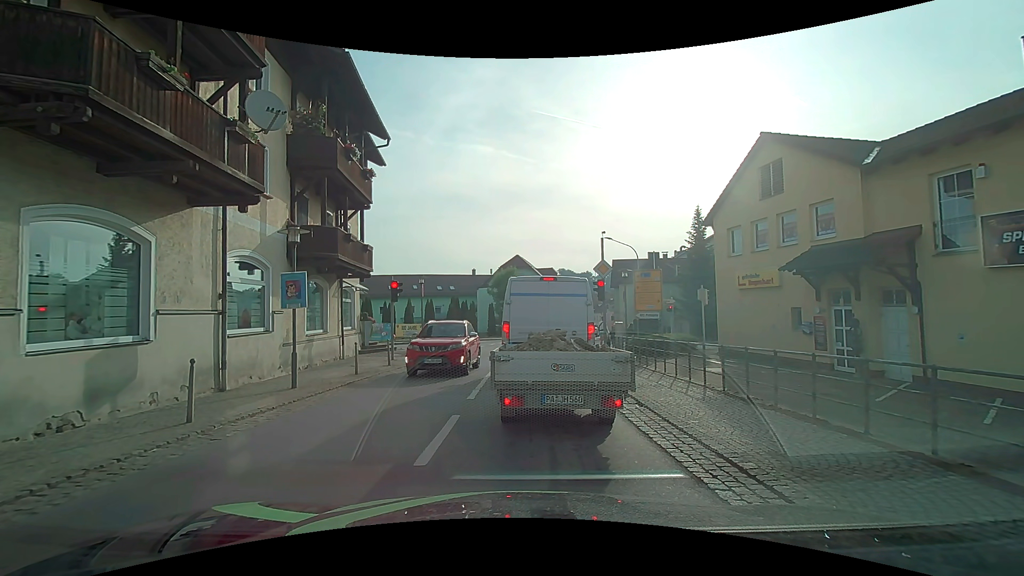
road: secondary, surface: asphalt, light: Day
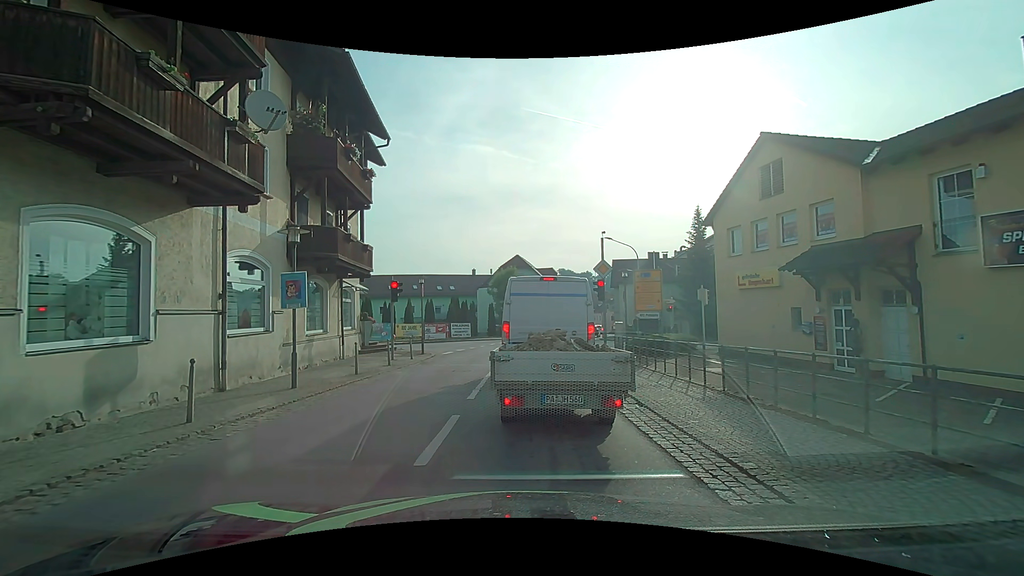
(0.0, 0.0) m; 0°
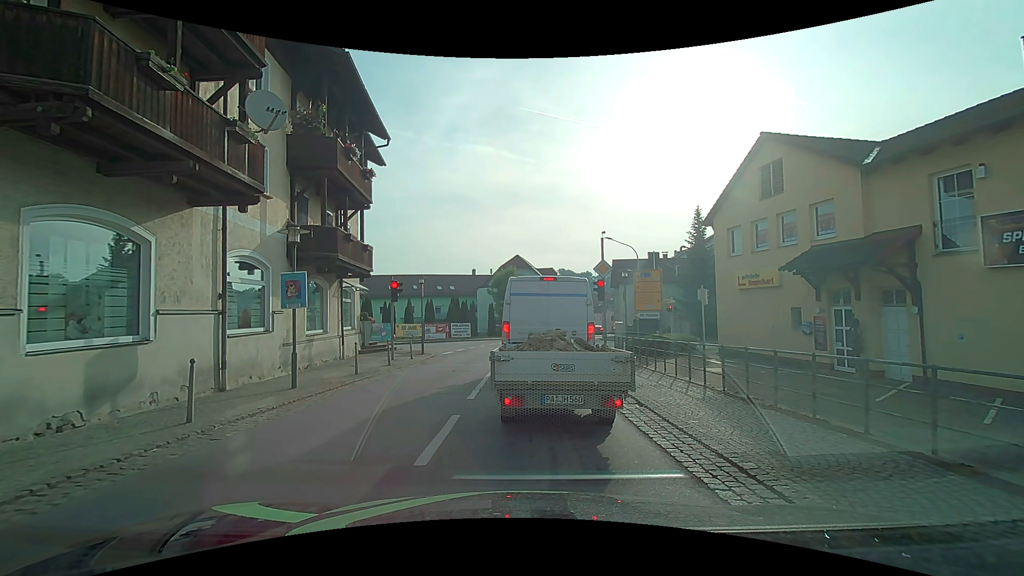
(0.0, 0.0) m; 0°
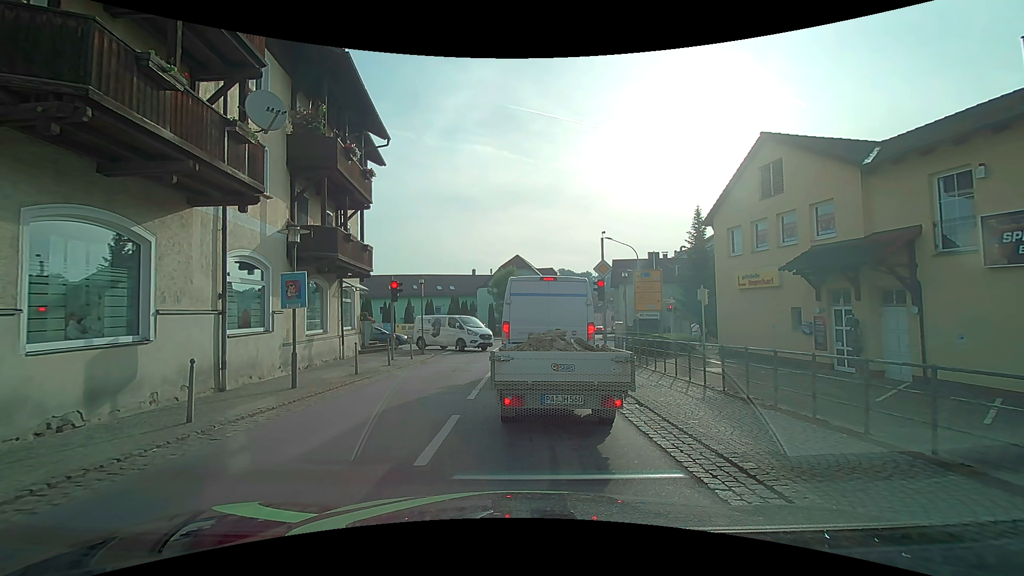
(0.0, 0.0) m; 0°
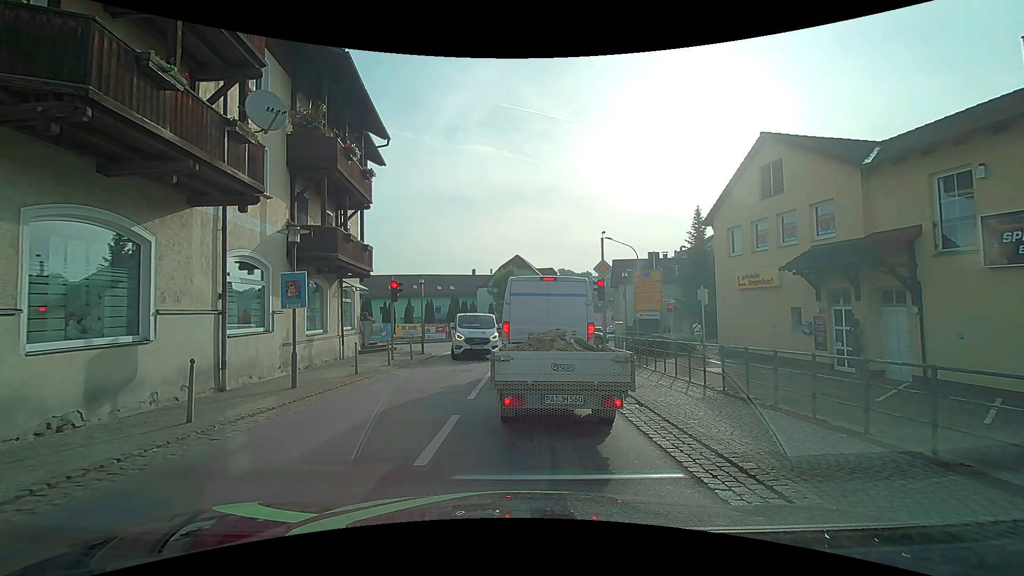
(0.0, 0.0) m; 0°
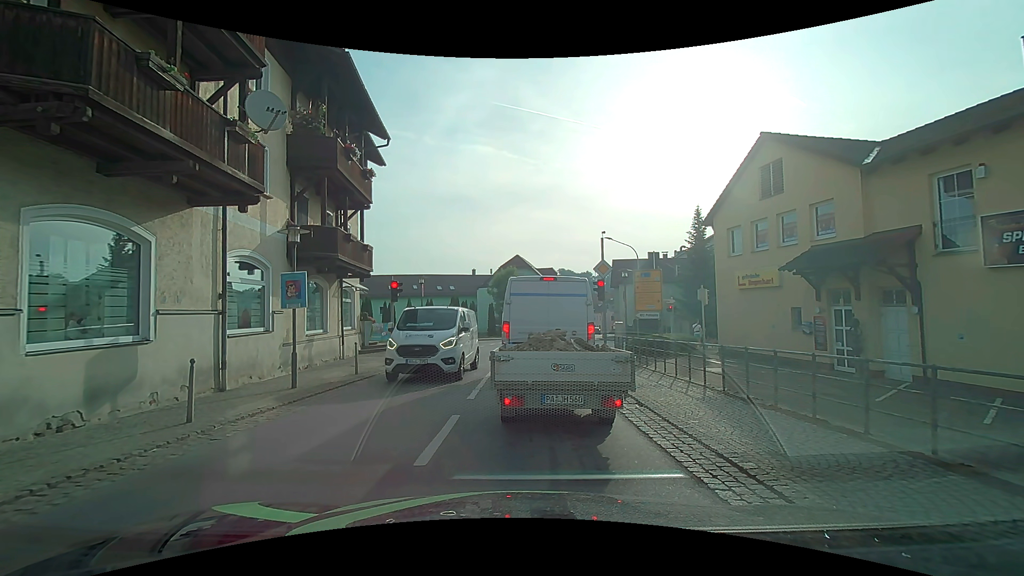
(0.0, 0.0) m; 0°
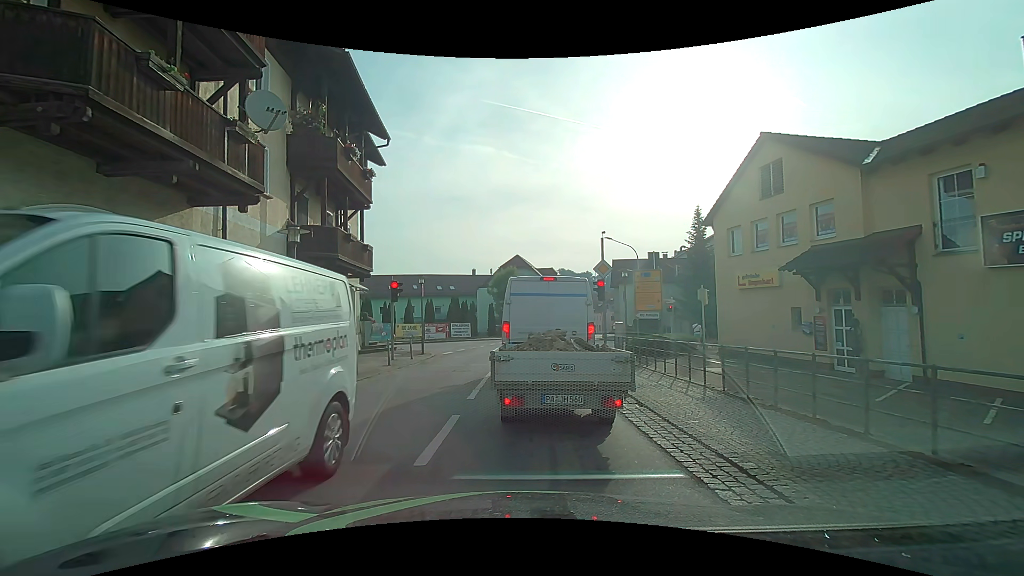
(0.0, 0.0) m; 0°
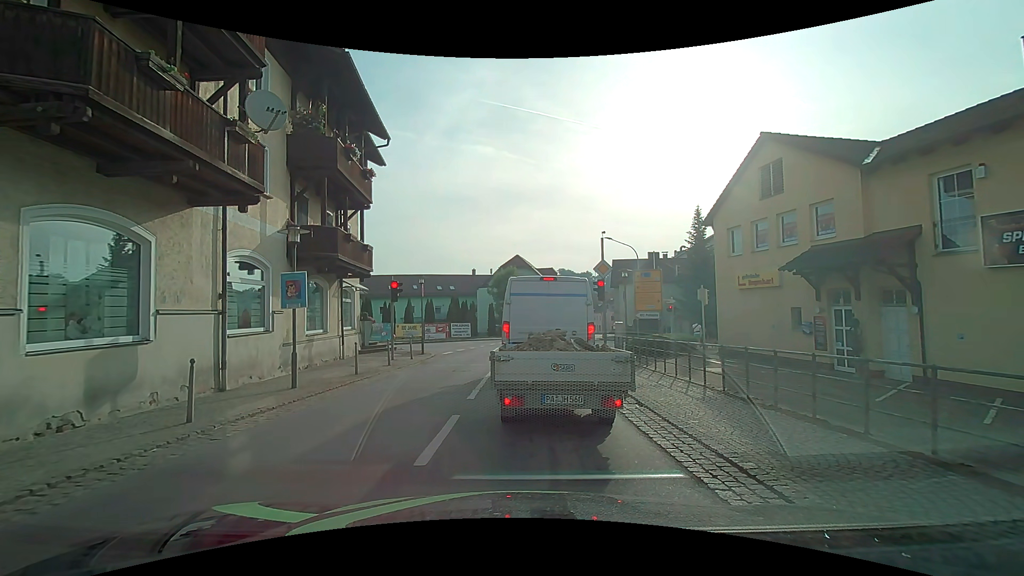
(0.0, 0.0) m; 0°
